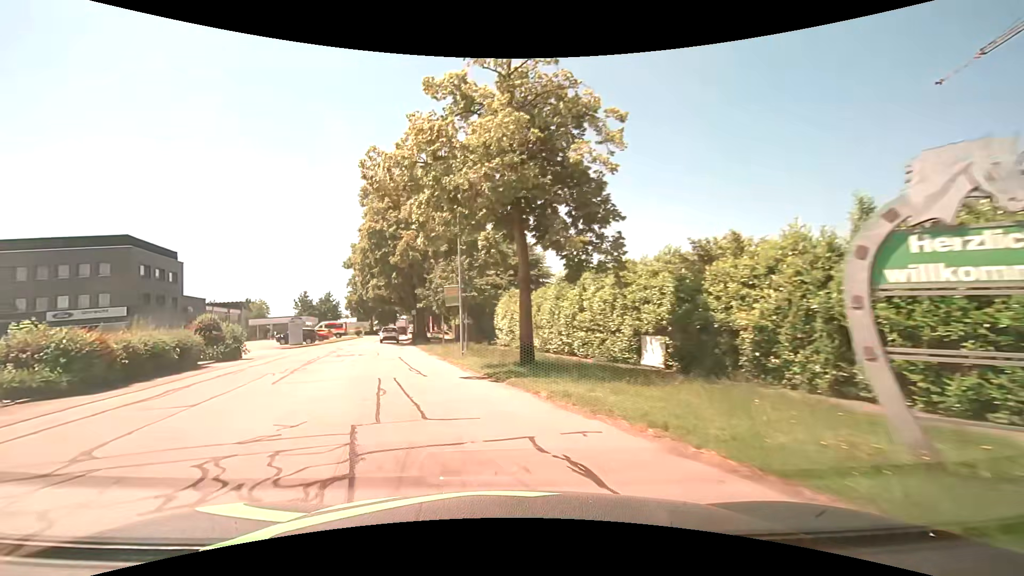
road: unclassified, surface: asphalt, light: Day
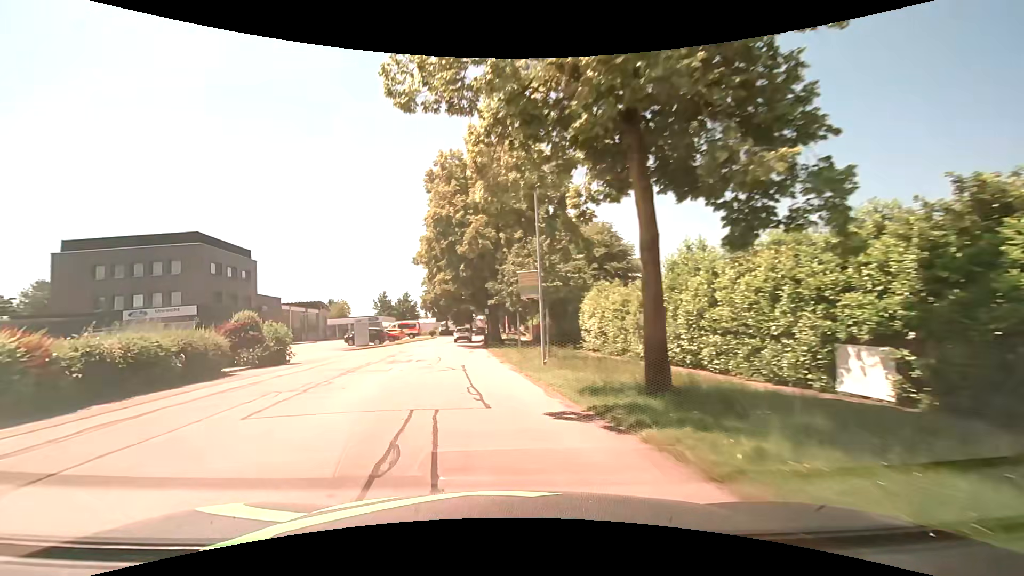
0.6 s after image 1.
(-0.5, +6.0) m; -9°
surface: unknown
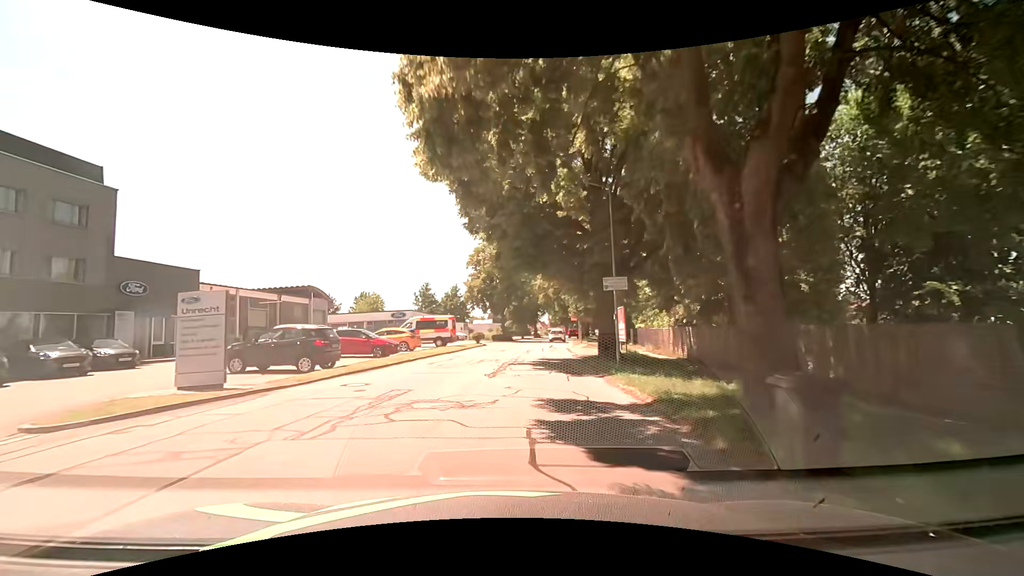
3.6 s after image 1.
(-4.3, +32.1) m; -8°
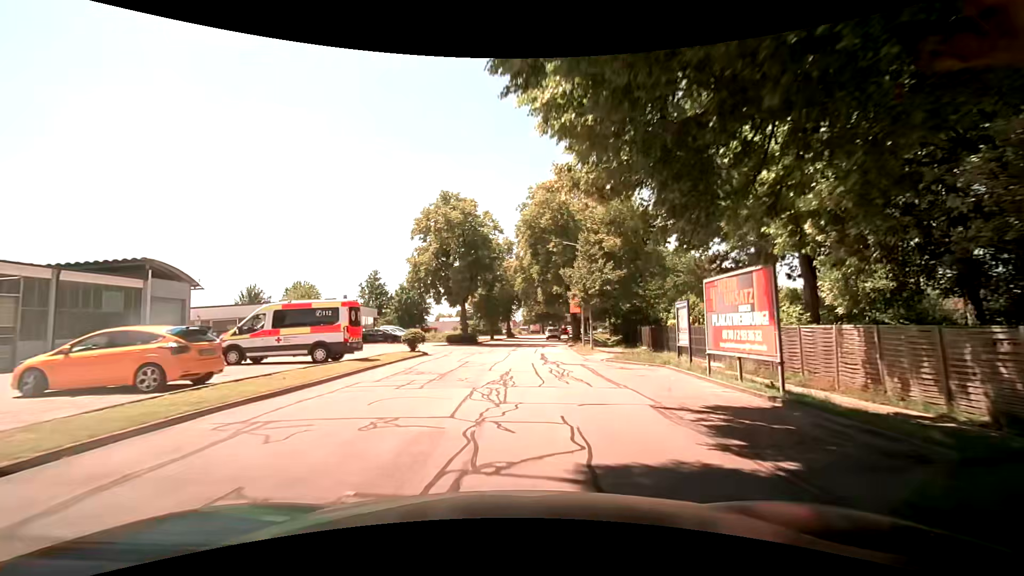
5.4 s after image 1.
(+0.3, +20.0) m; +3°
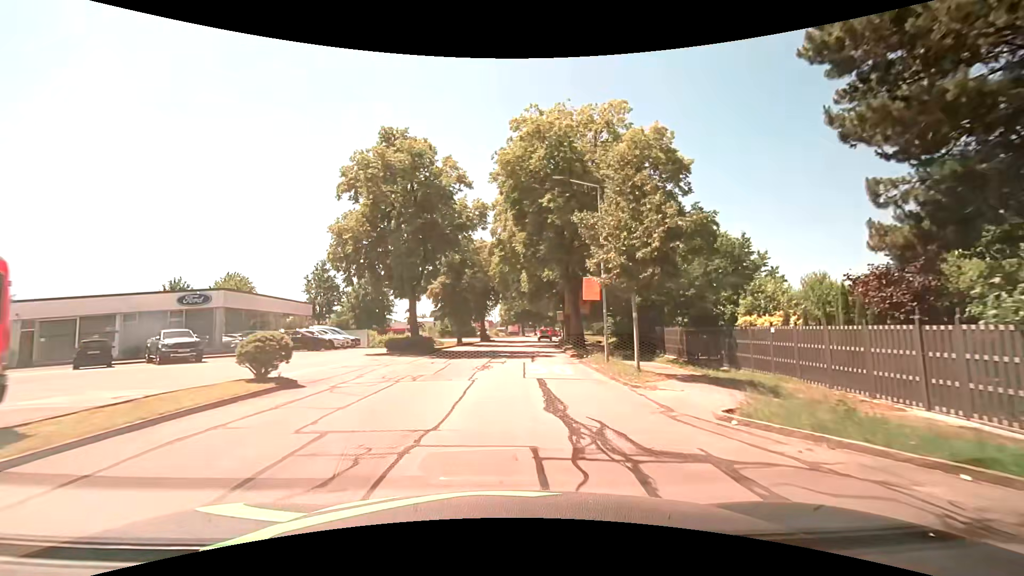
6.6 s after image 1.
(+0.3, +14.3) m; +3°
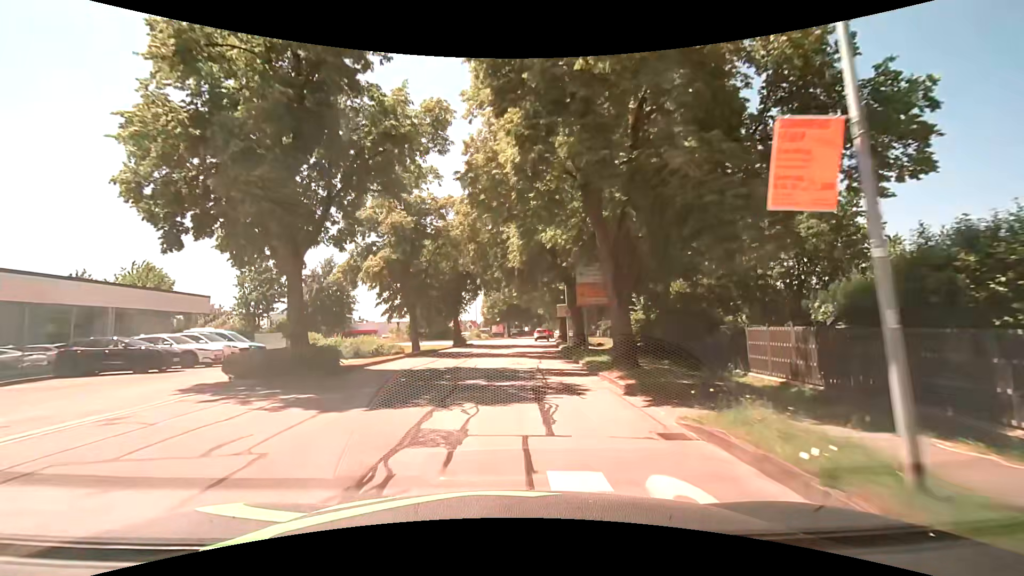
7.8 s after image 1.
(+0.2, +14.4) m; +1°
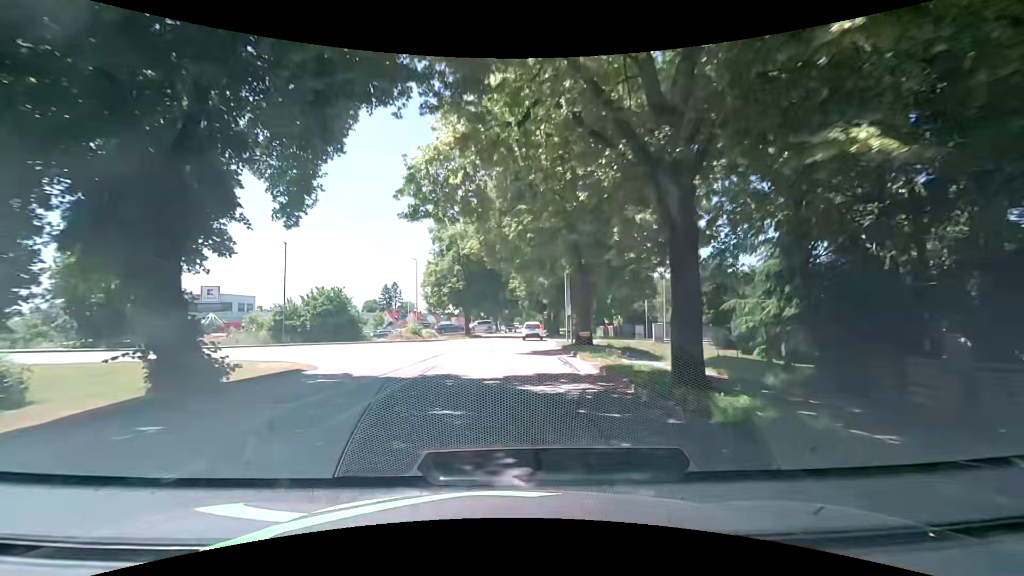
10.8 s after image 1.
(+1.4, +35.3) m; +4°
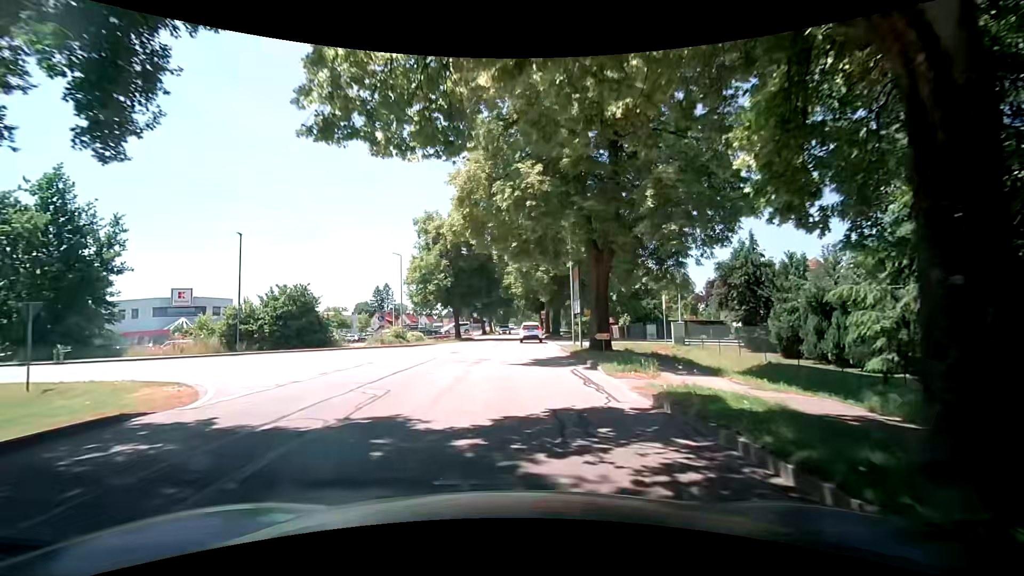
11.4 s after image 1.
(0.0, +5.6) m; 0°
